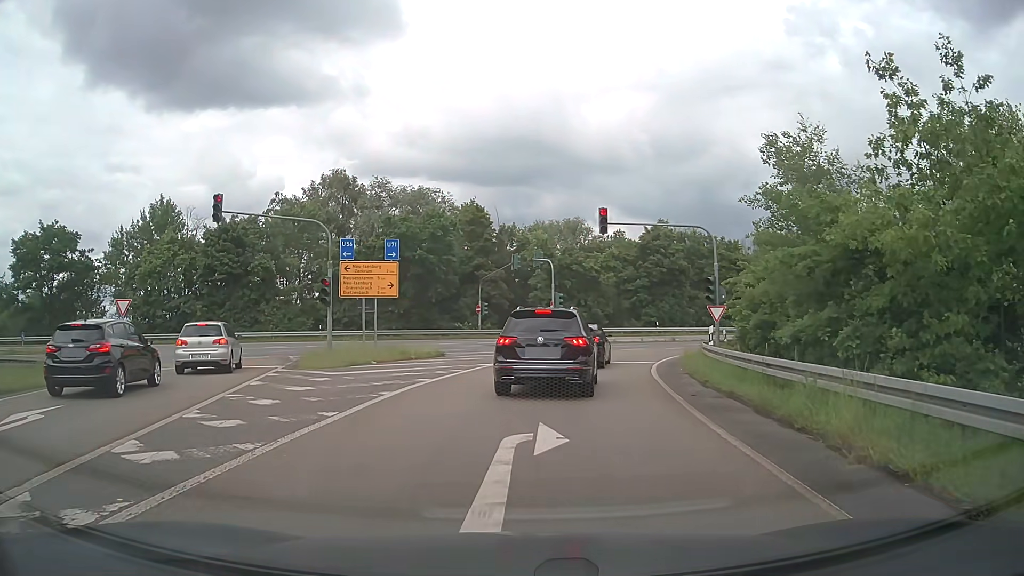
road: motorway_link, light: Day
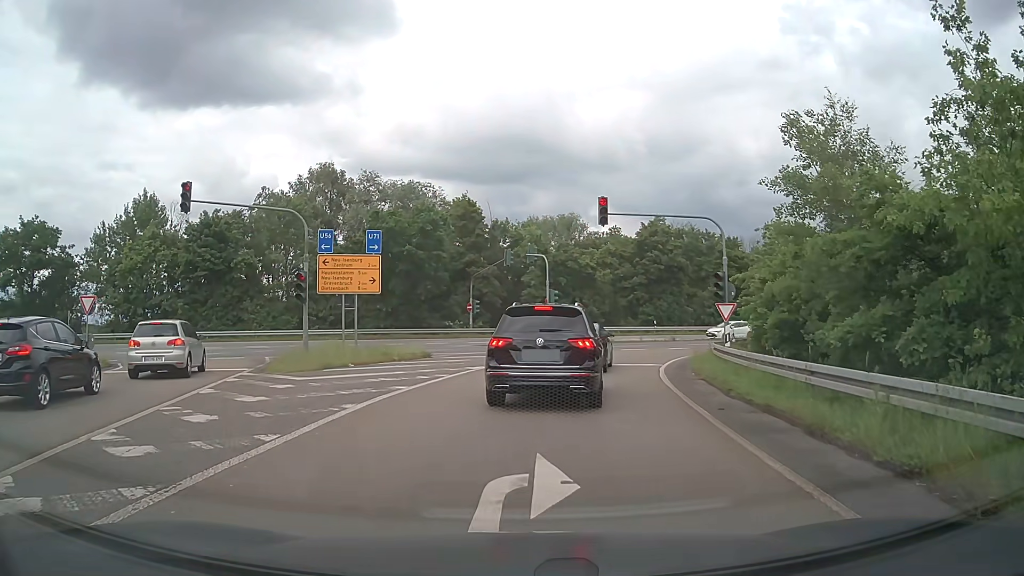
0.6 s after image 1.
(0.0, +2.2) m; +1°
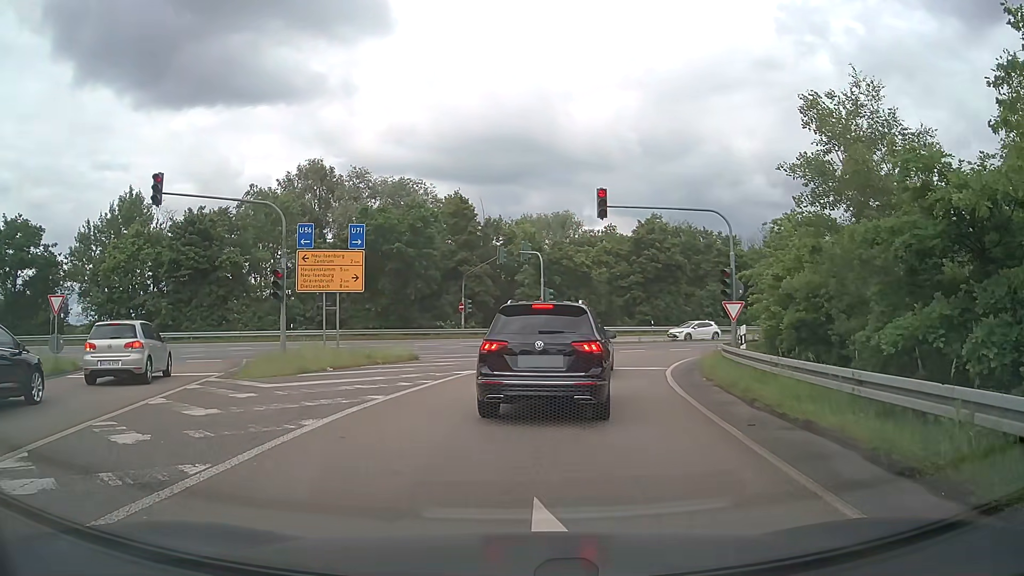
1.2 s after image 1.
(0.0, +1.7) m; -1°
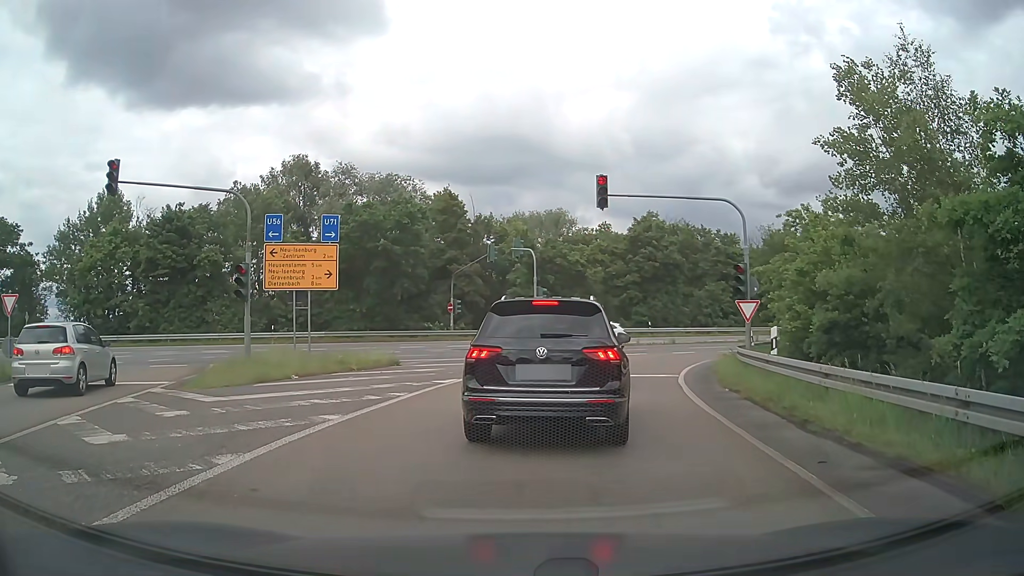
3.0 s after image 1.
(0.0, +2.3) m; 0°
